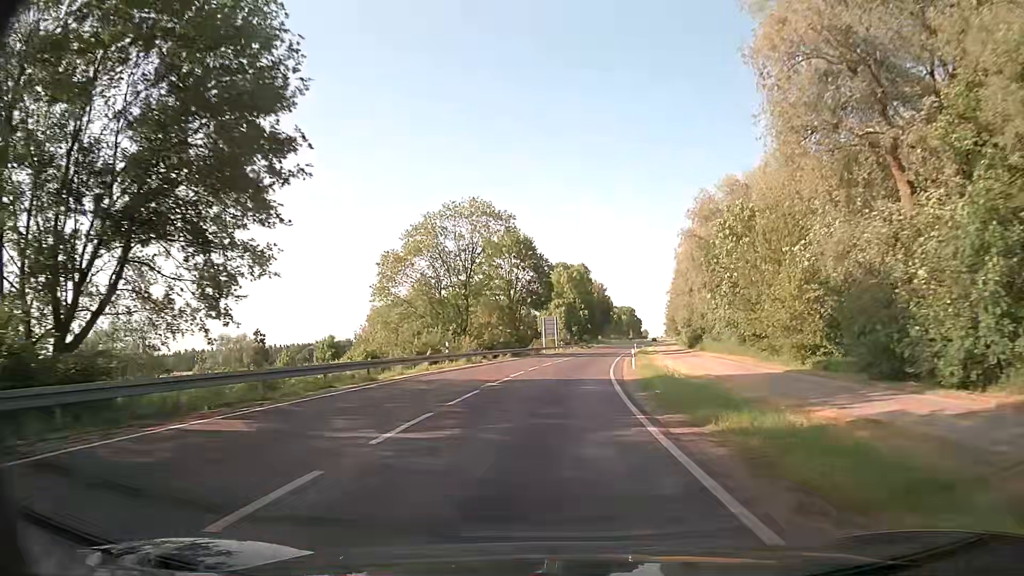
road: secondary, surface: asphalt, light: Day
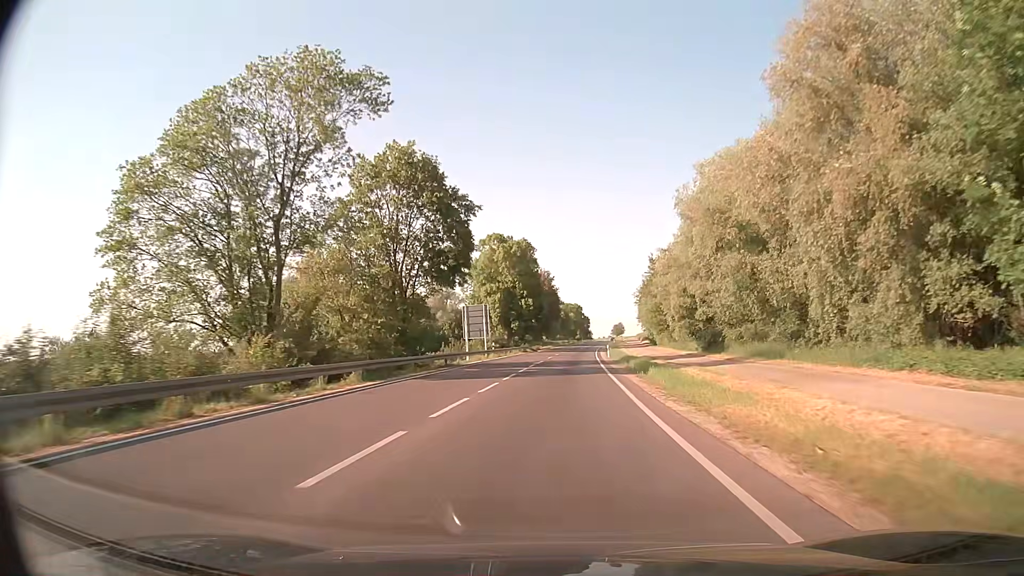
(+1.2, +33.1) m; +4°
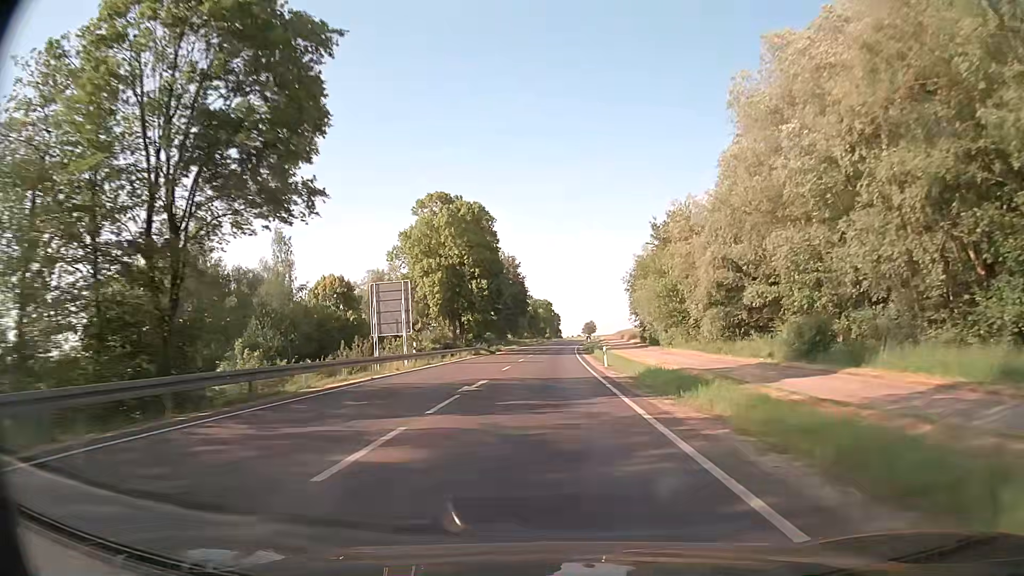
(+0.7, +23.9) m; +3°
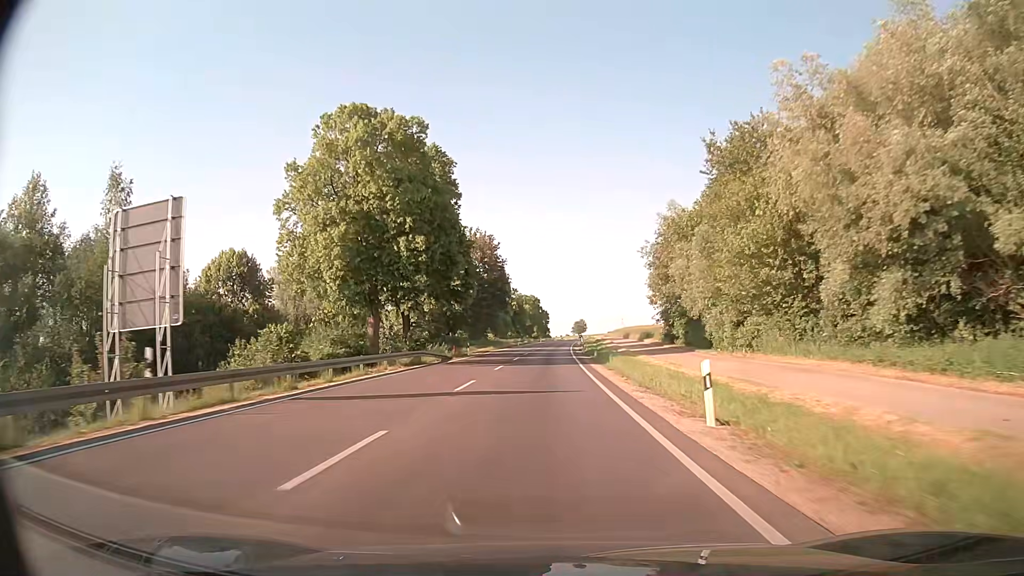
(+0.2, +24.7) m; +1°
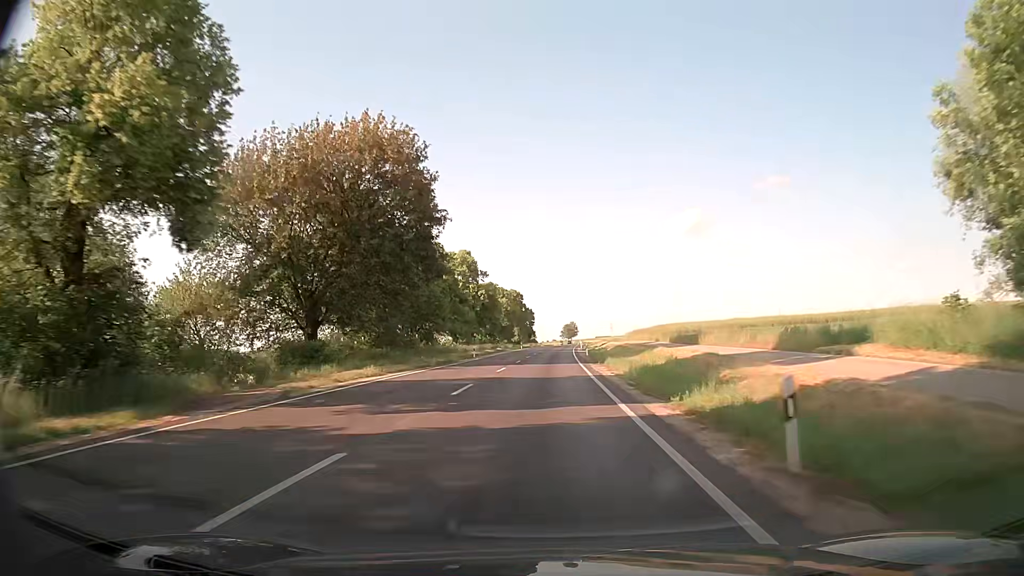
(+0.7, +51.6) m; +1°
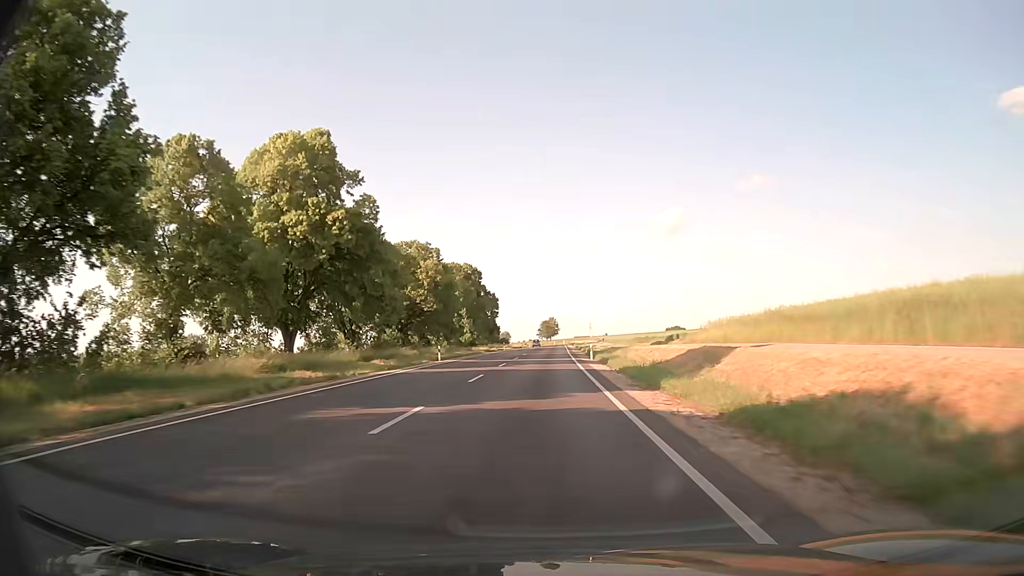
(+1.1, +68.6) m; +2°
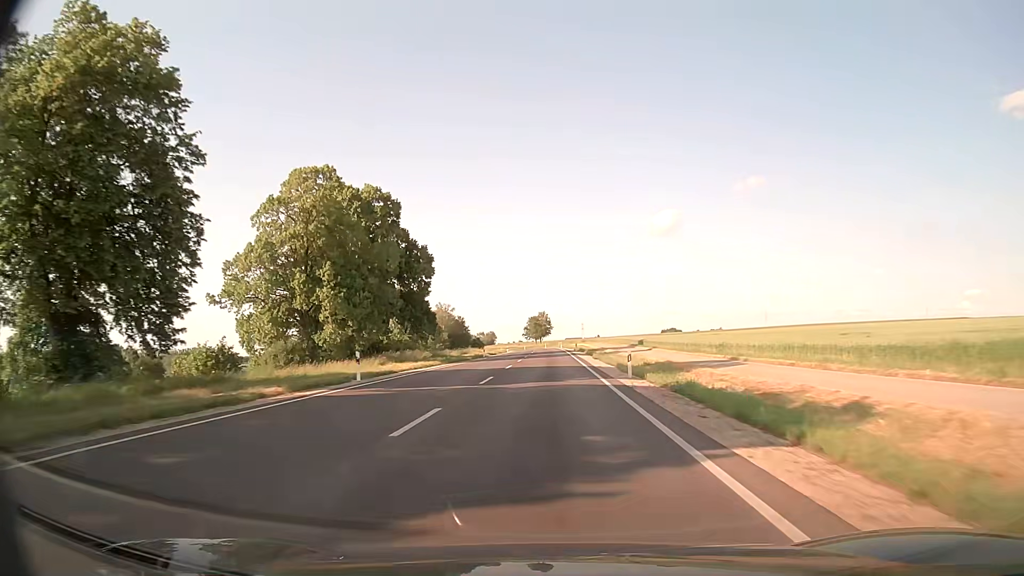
(+0.5, +70.9) m; +1°
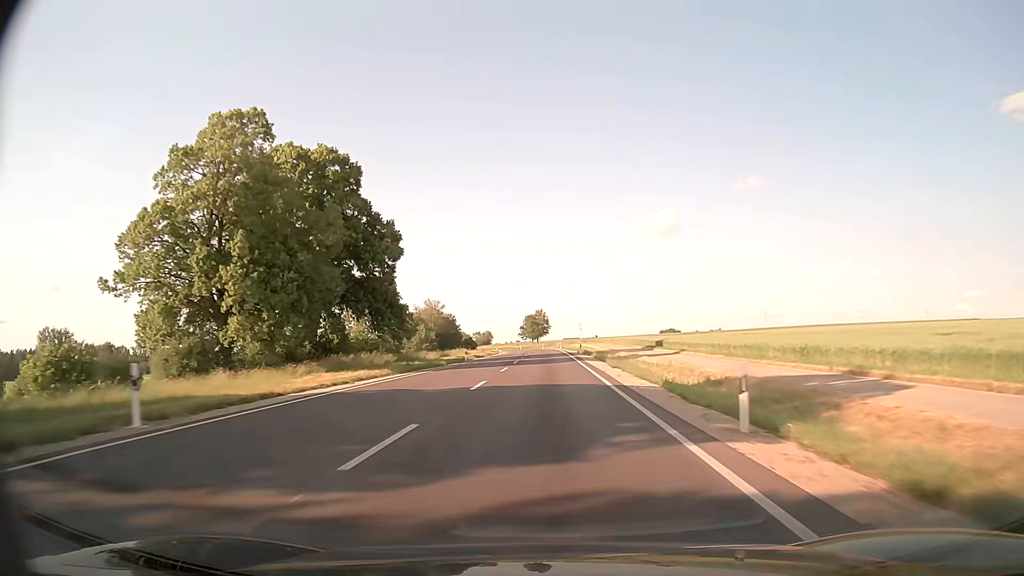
(0.0, +14.4) m; 0°
(0, +10) (0, +20) (0, +30) (0, +40) (0, +50) (0, +60) (0, +70) (0, +80) (0, +90) (-1, +100) m
